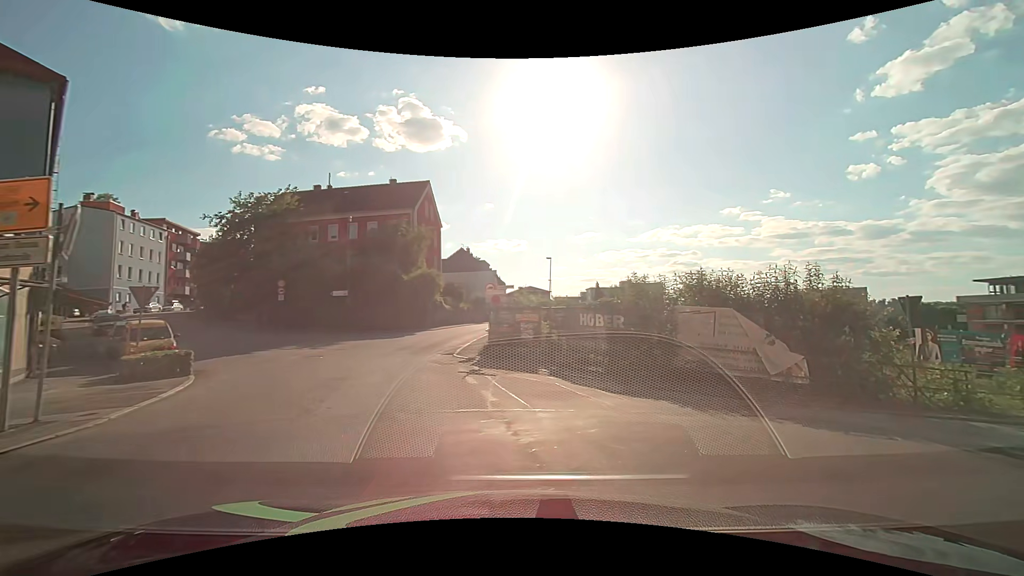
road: tertiary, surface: asphalt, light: Day
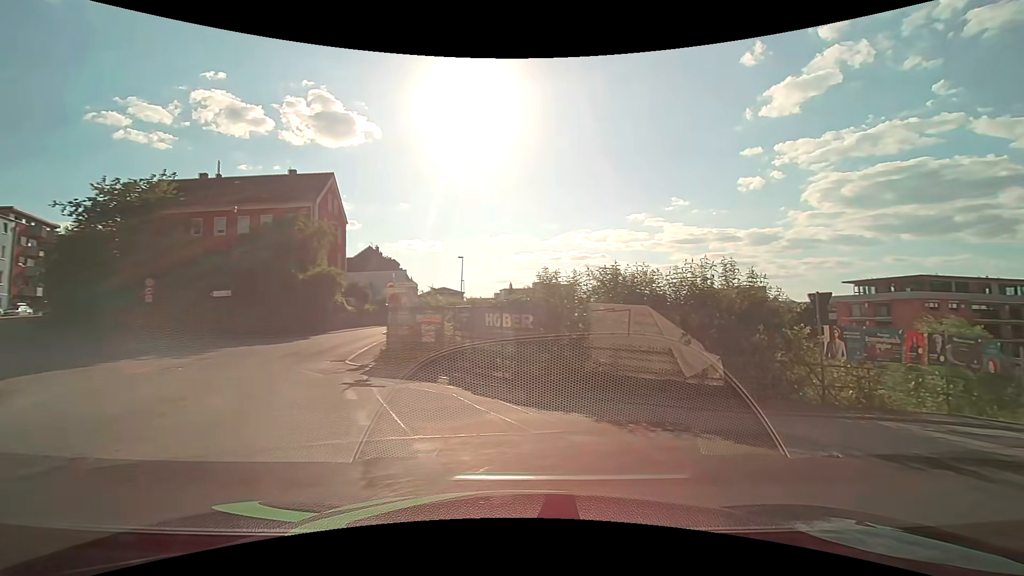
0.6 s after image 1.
(+0.1, +1.8) m; +10°
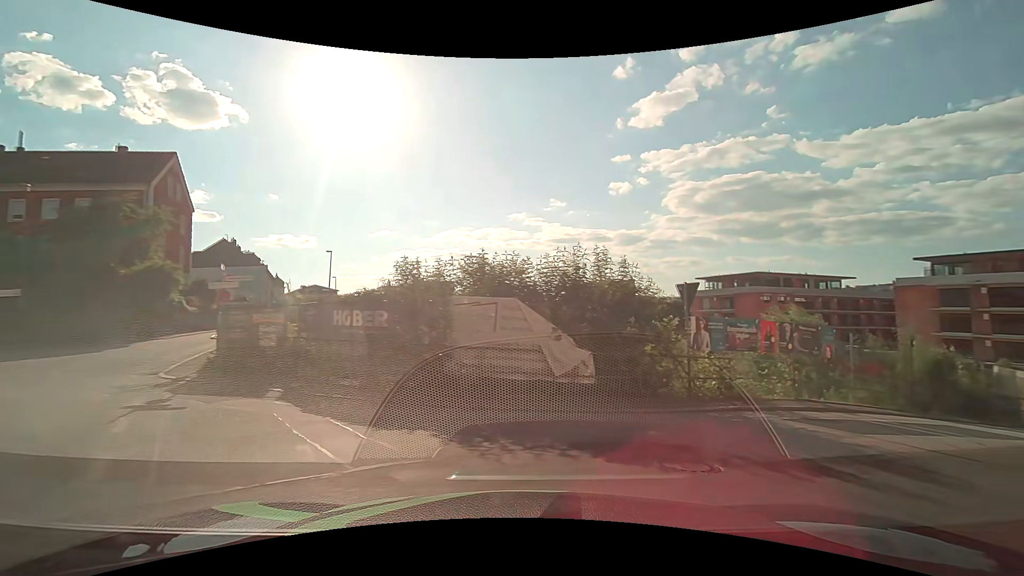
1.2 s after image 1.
(+0.2, +1.7) m; +12°
